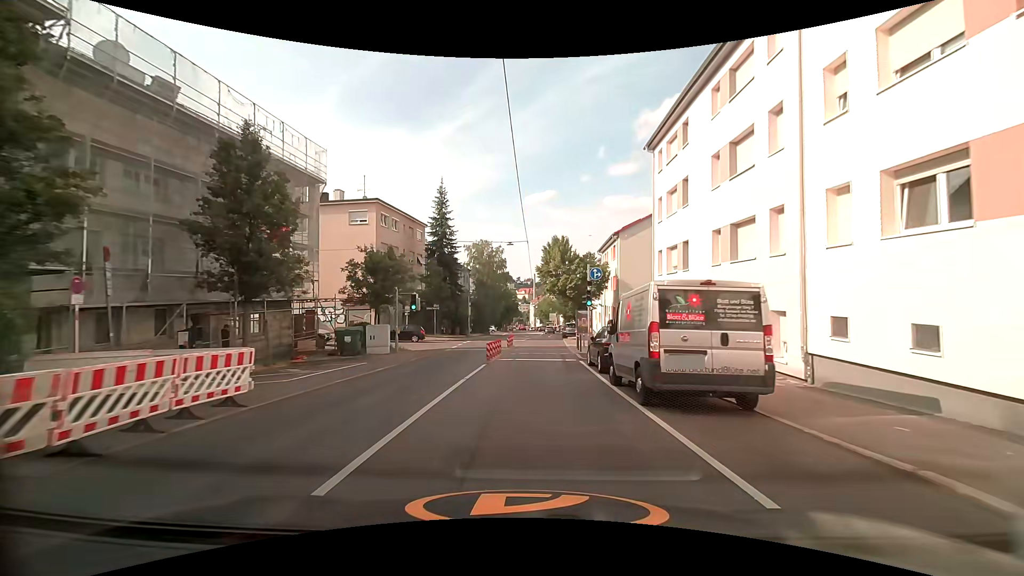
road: secondary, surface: asphalt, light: Day
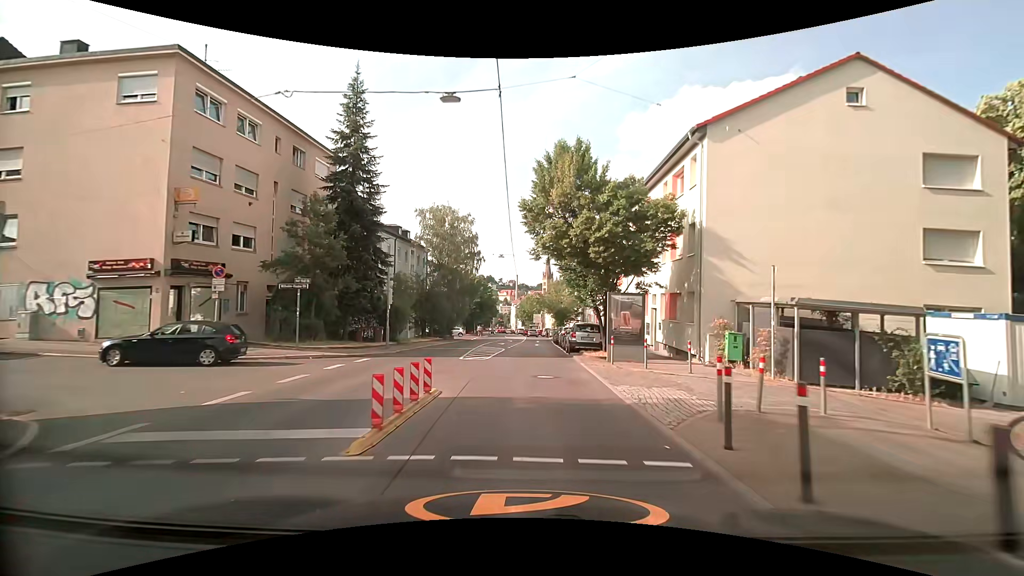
(+0.3, +24.3) m; +2°
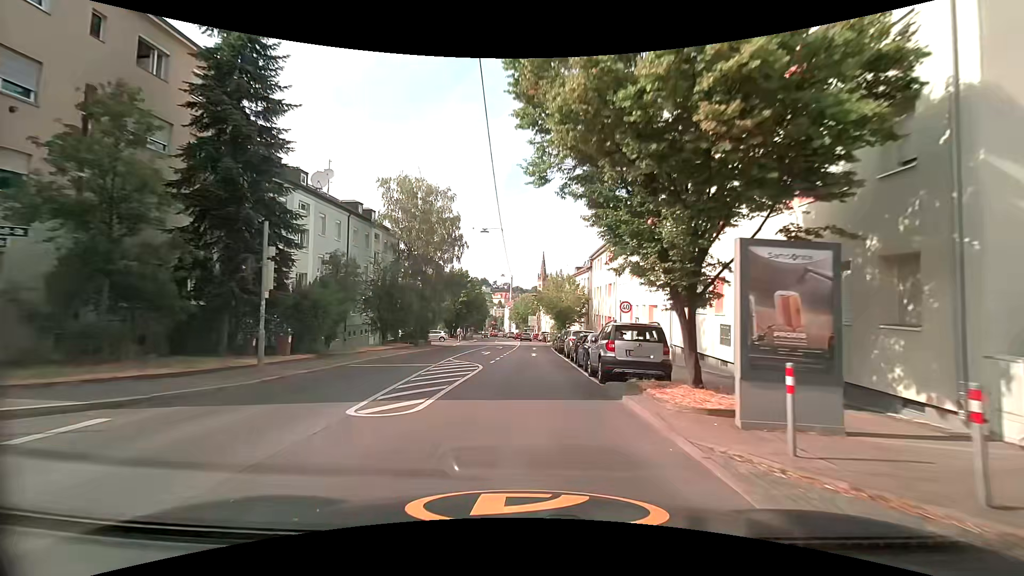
(0.0, +12.1) m; 0°
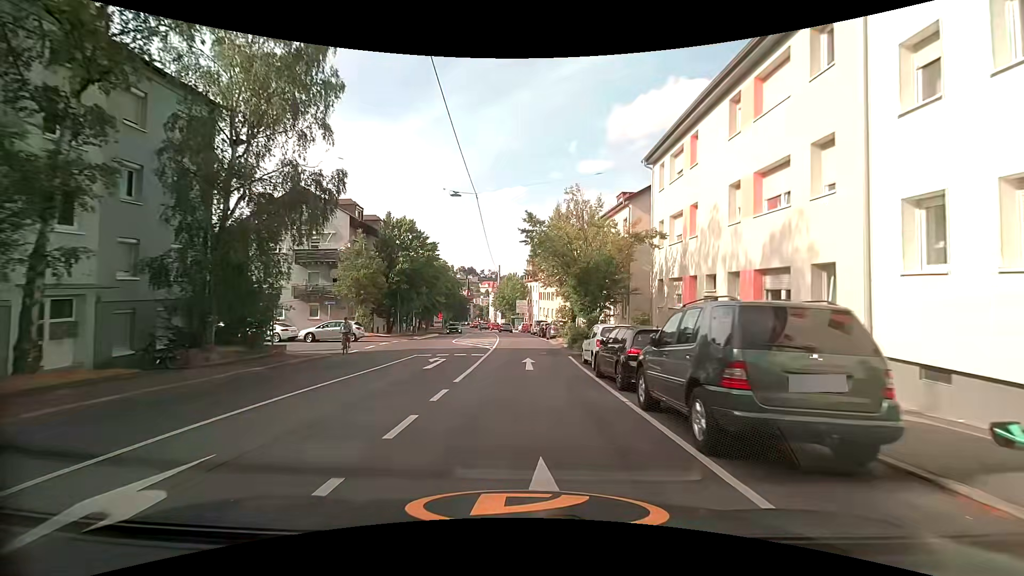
(+0.3, +30.5) m; +1°
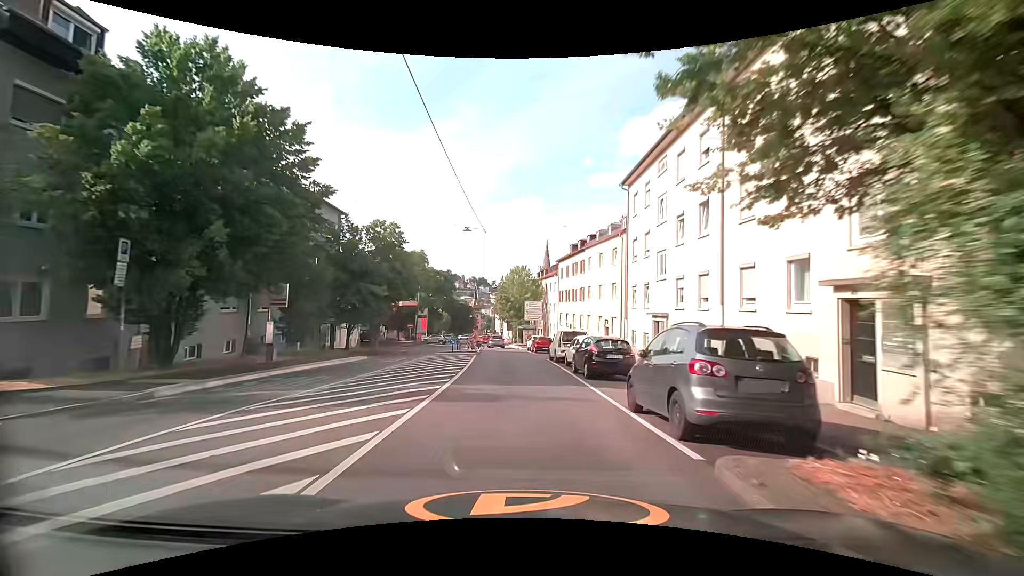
(-0.1, +30.4) m; -1°
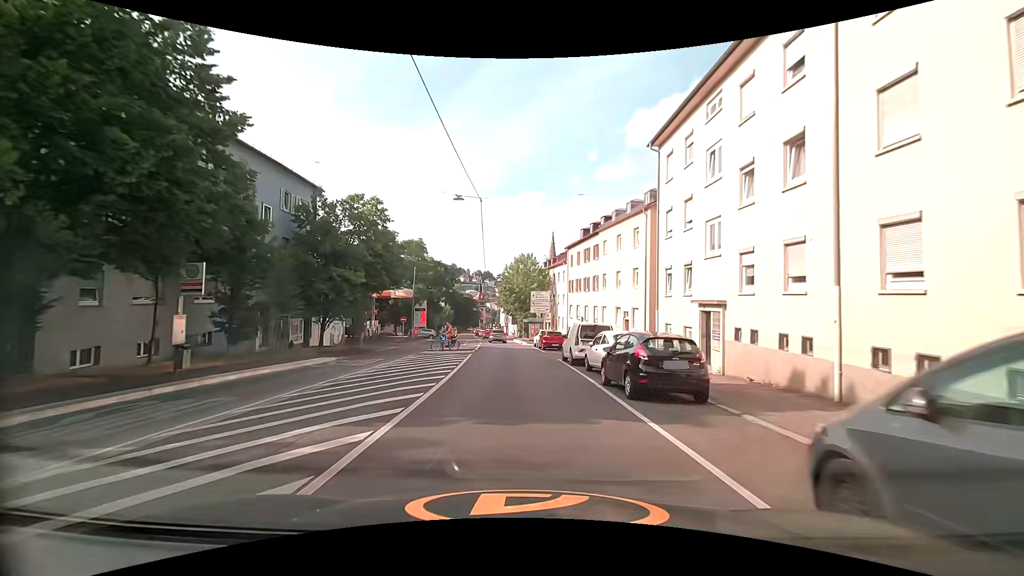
(-0.1, +6.0) m; -1°
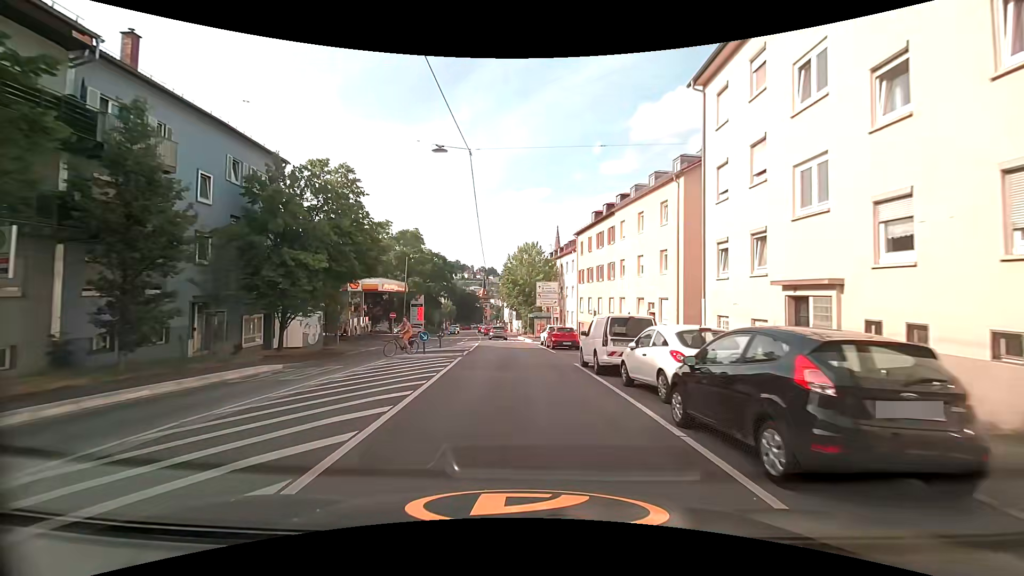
(-0.1, +6.0) m; -1°
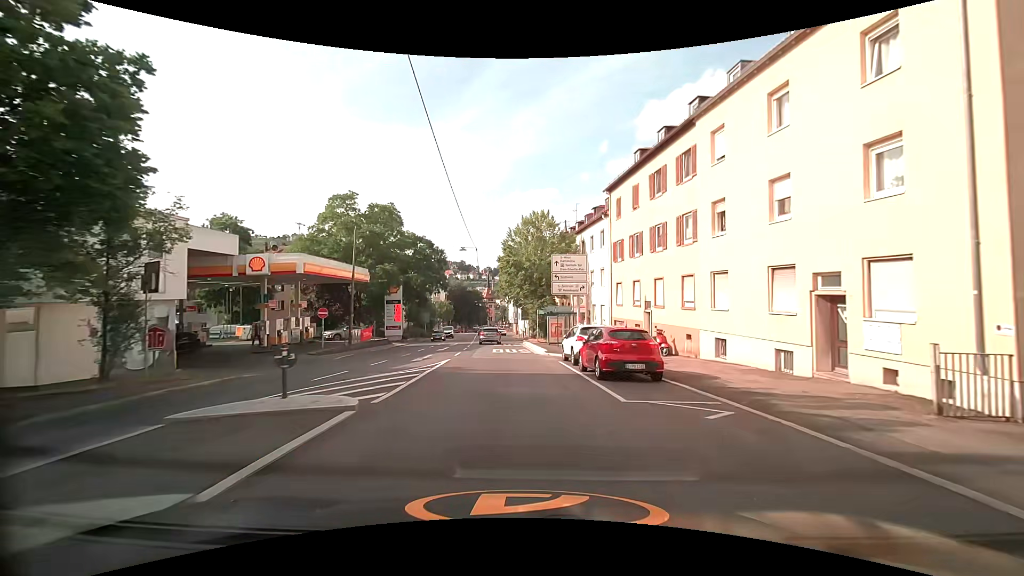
(-0.2, +17.3) m; -1°
